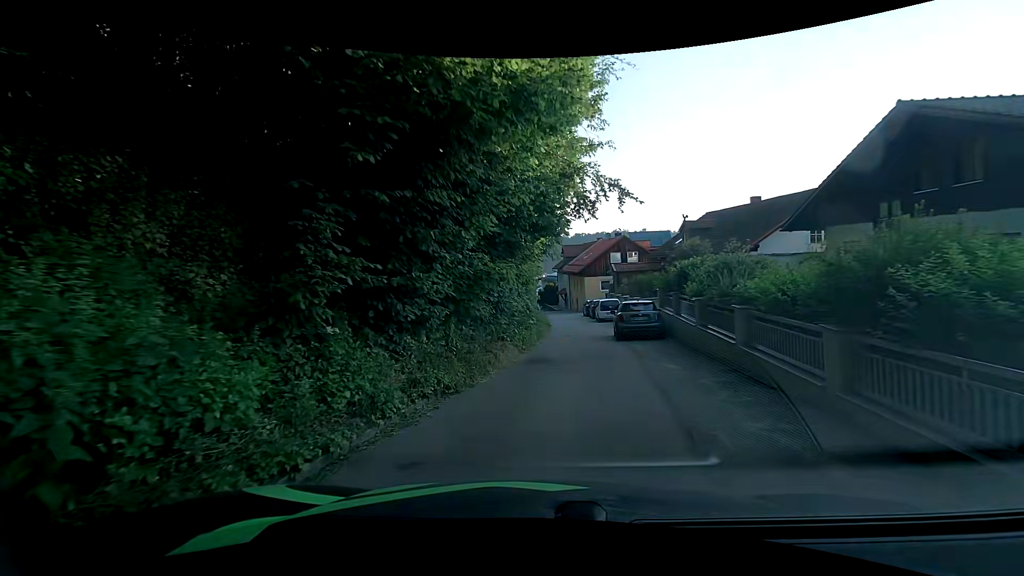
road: residential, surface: asphalt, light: Day
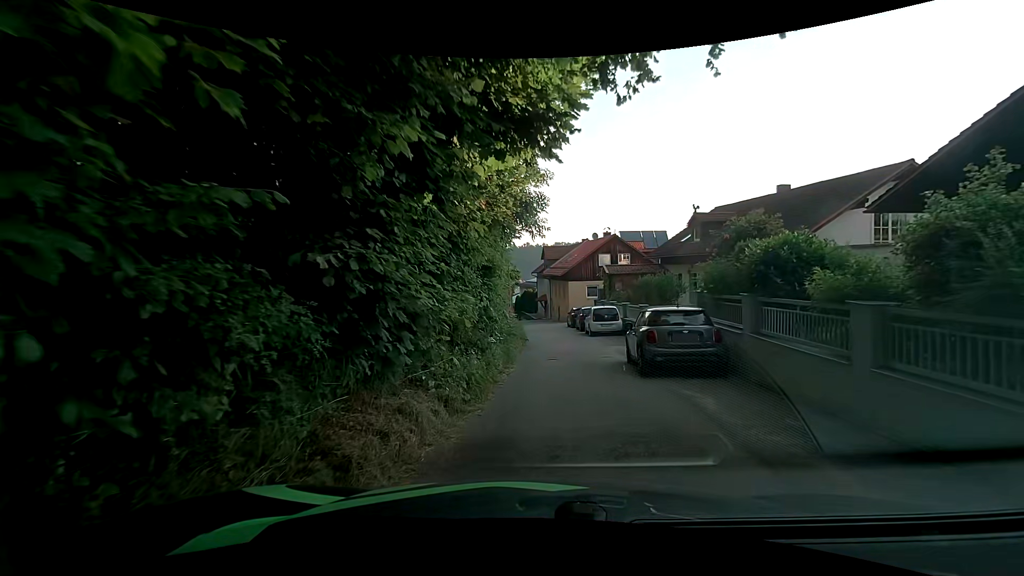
(+0.2, +7.7) m; +4°
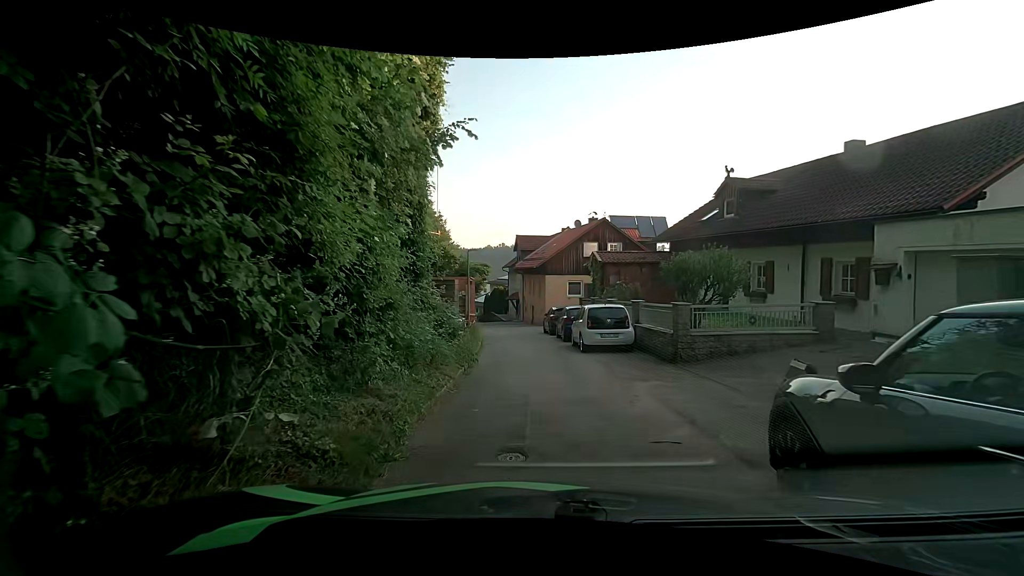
(+0.1, +9.6) m; +3°
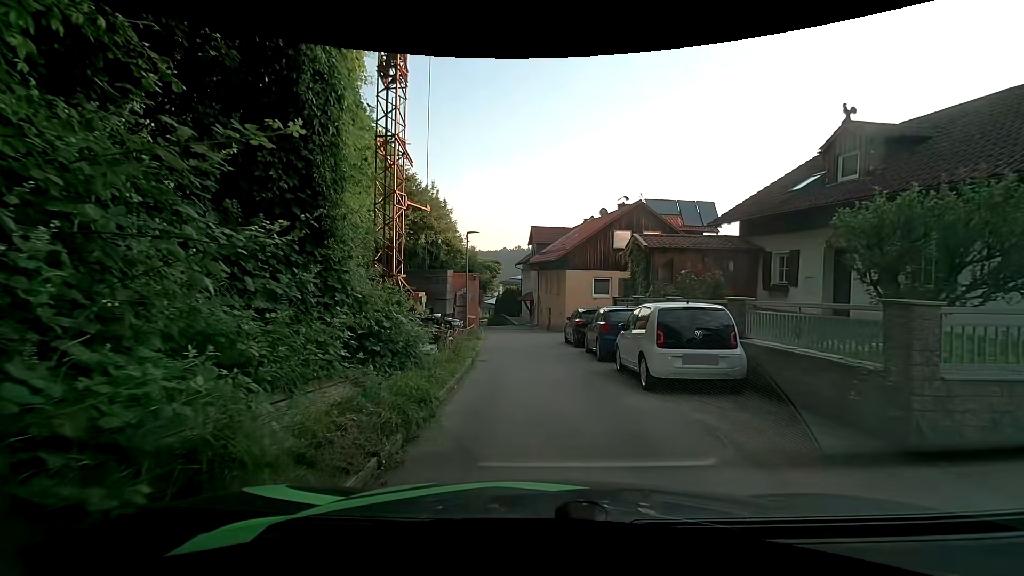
(-0.1, +7.1) m; -3°
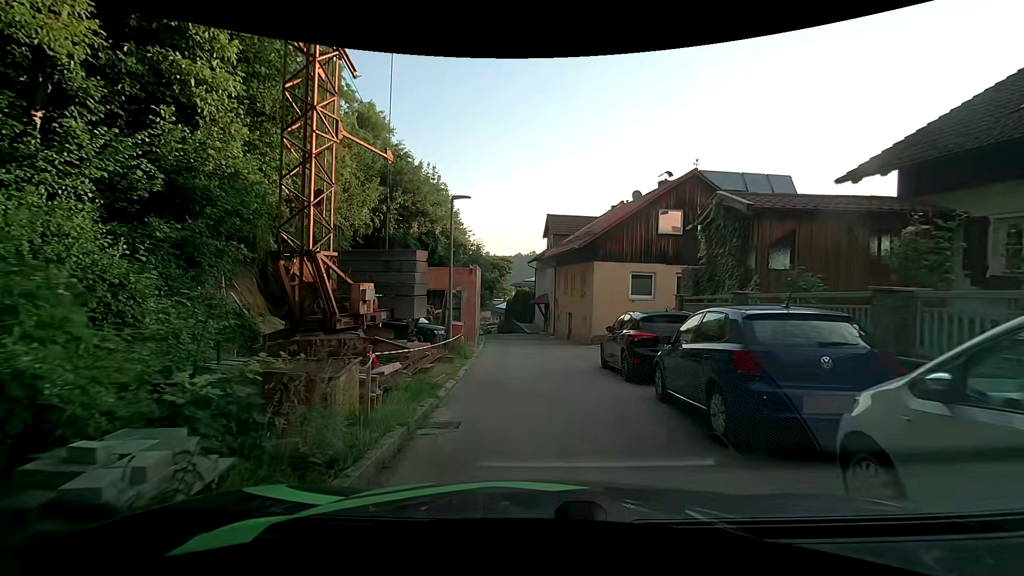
(0.0, +7.9) m; 0°
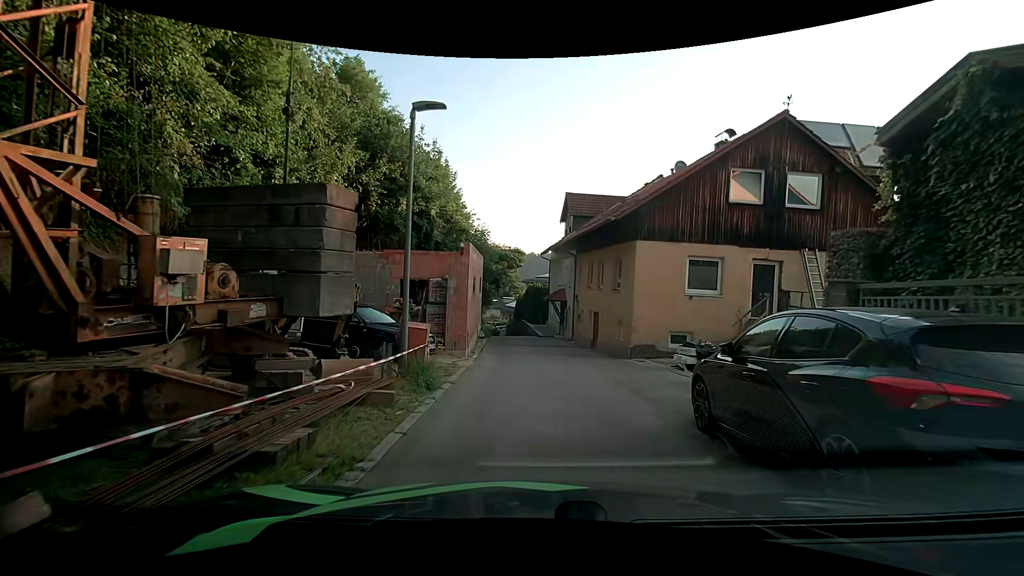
(-0.3, +6.7) m; -2°
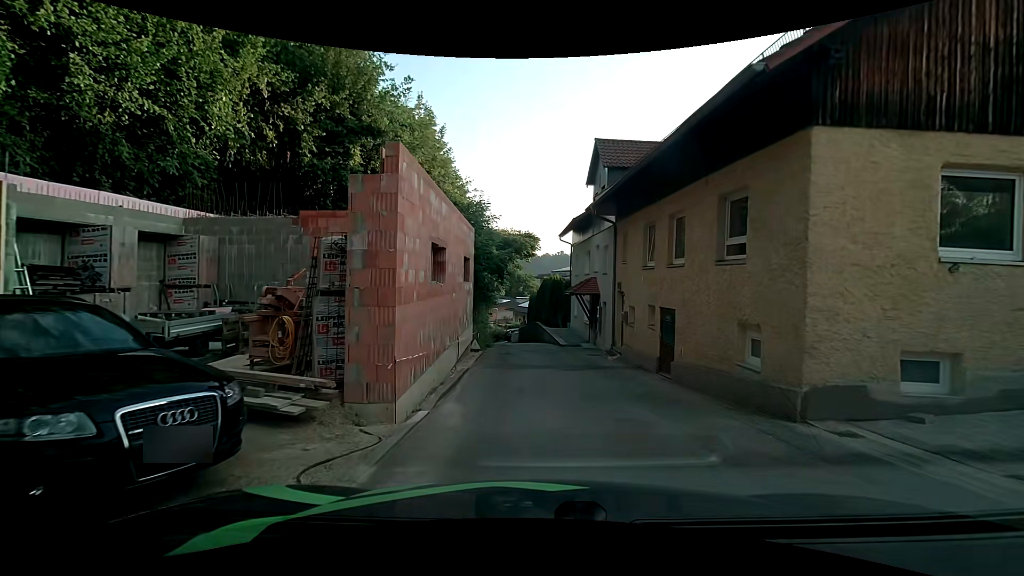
(-0.2, +9.6) m; -2°
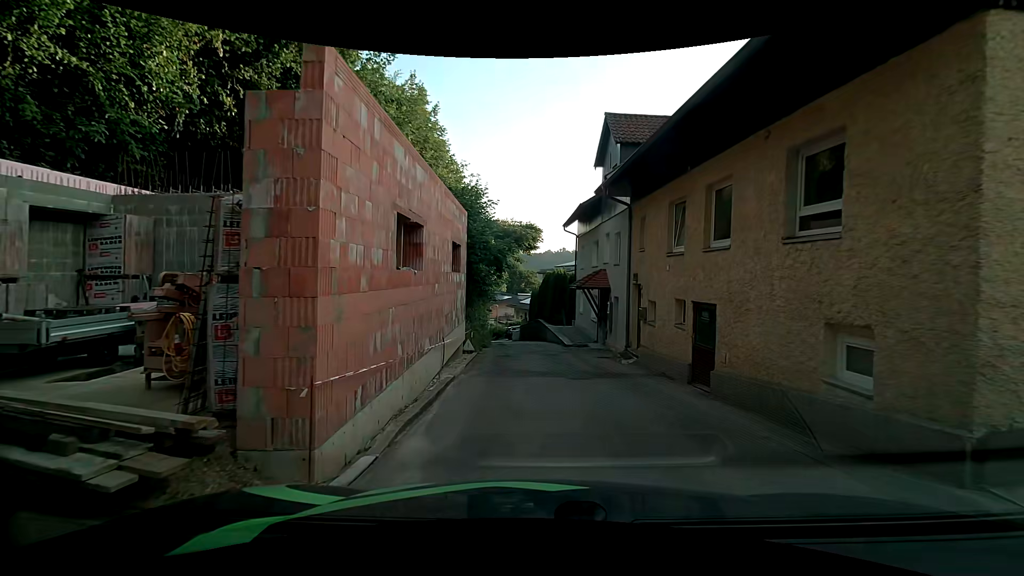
(0.0, +2.5) m; 0°
